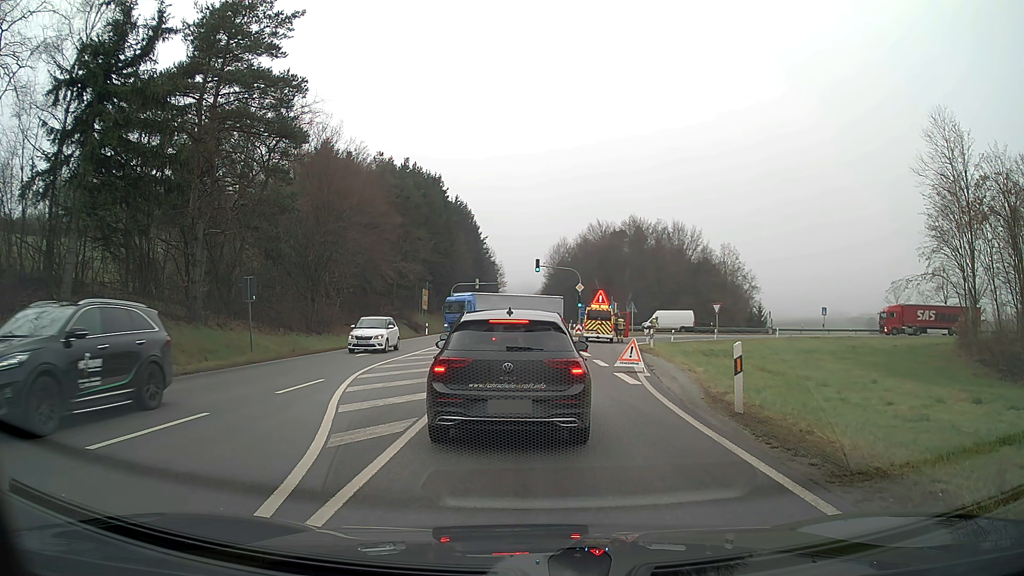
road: primary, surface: asphalt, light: Day
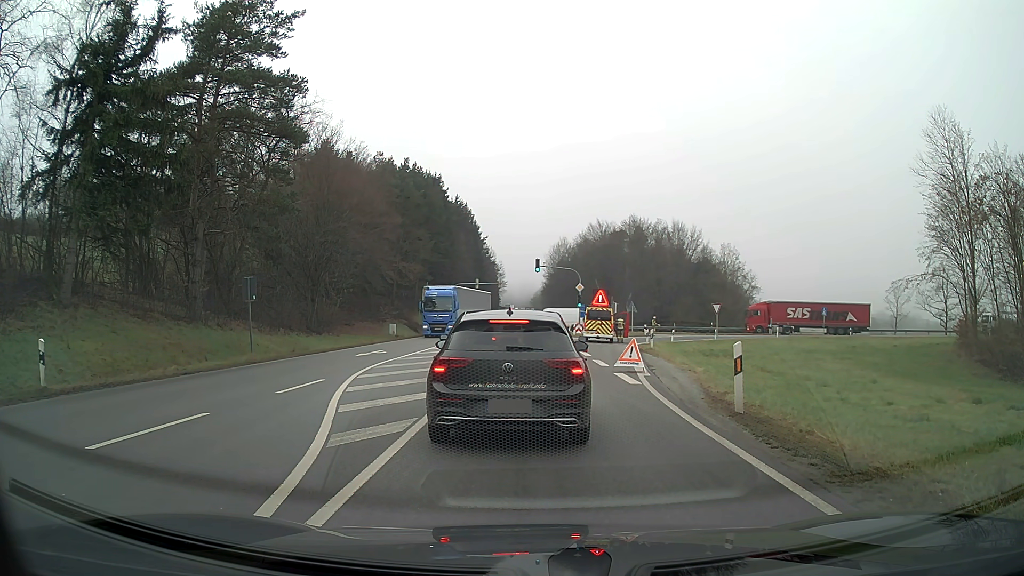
(0.0, 0.0) m; 0°
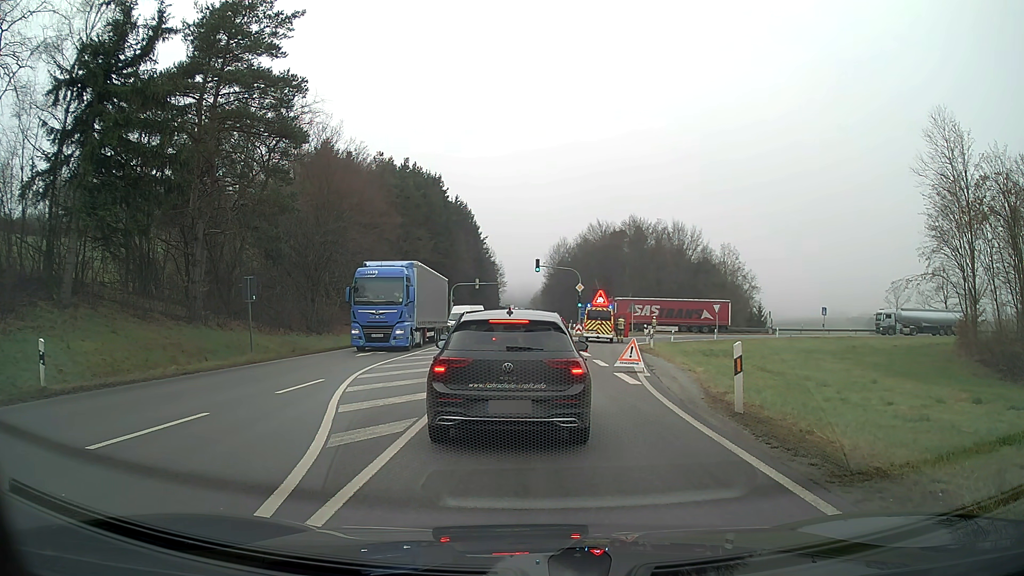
(0.0, 0.0) m; 0°
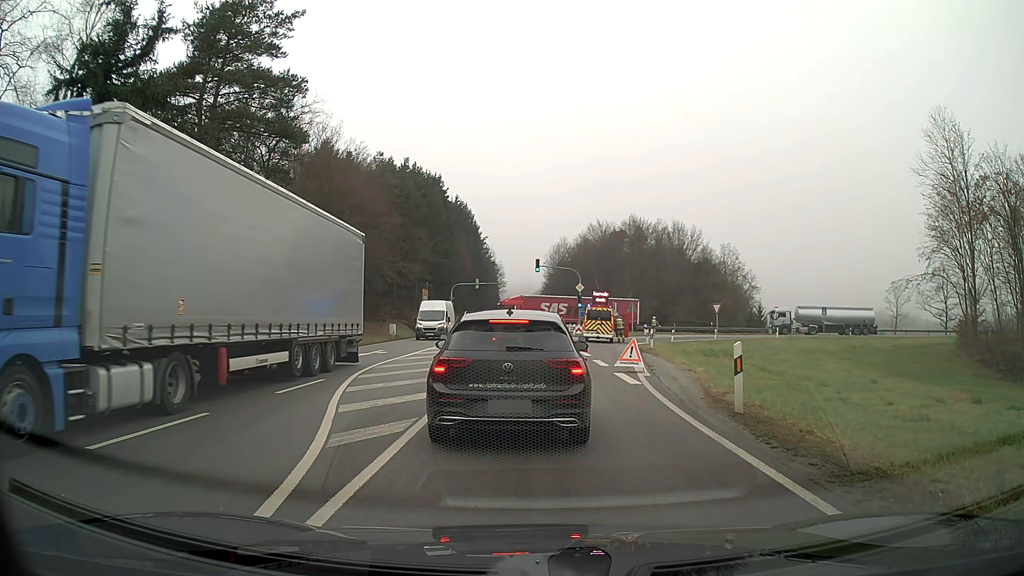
(0.0, 0.0) m; 0°
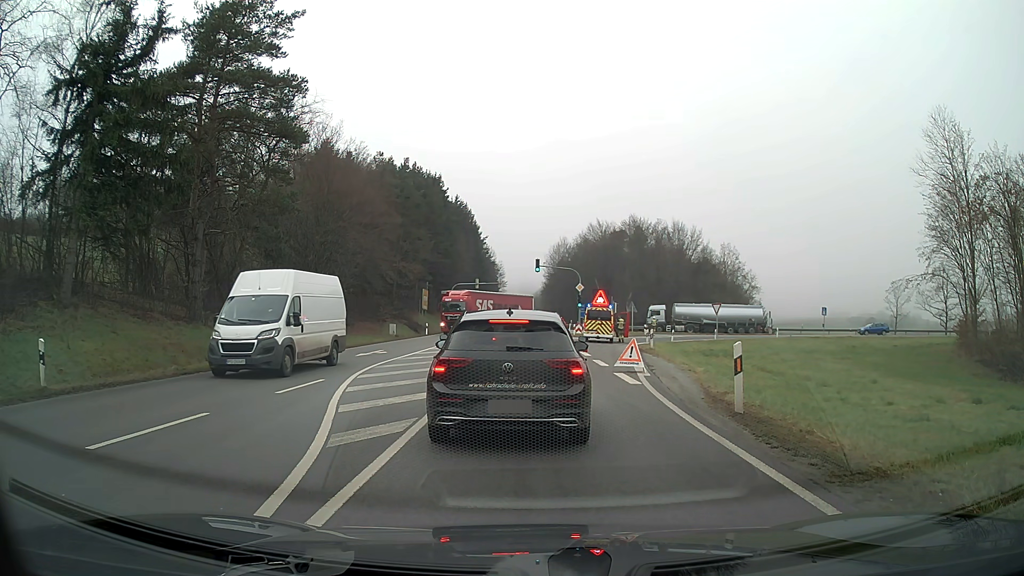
(0.0, 0.0) m; 0°
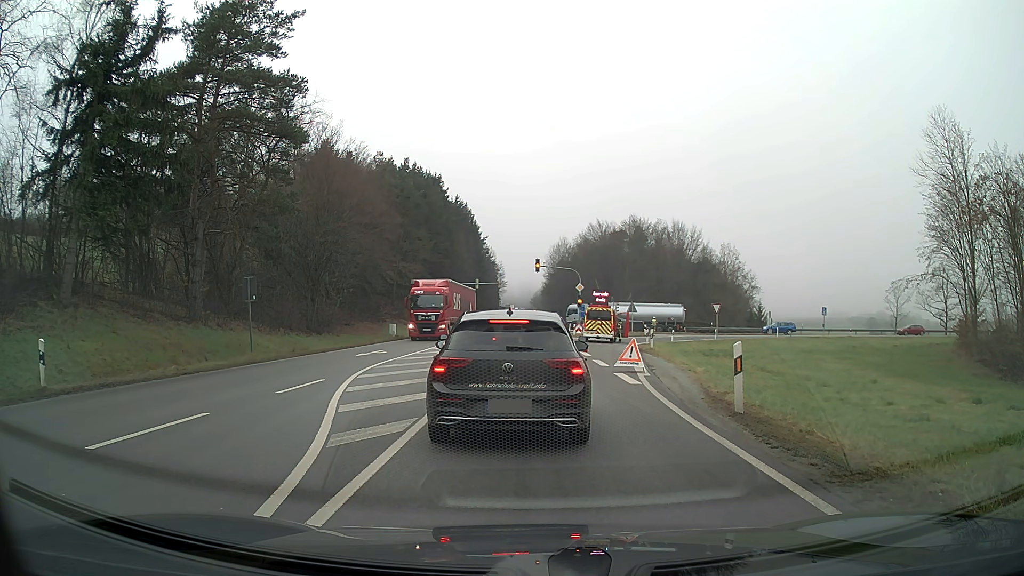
(0.0, 0.0) m; 0°
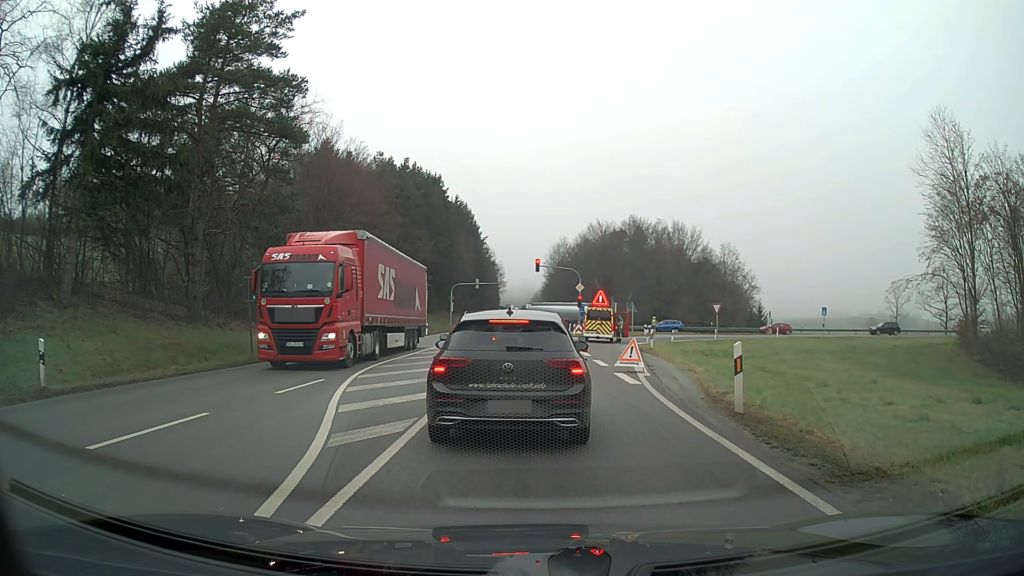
(0.0, 0.0) m; 0°
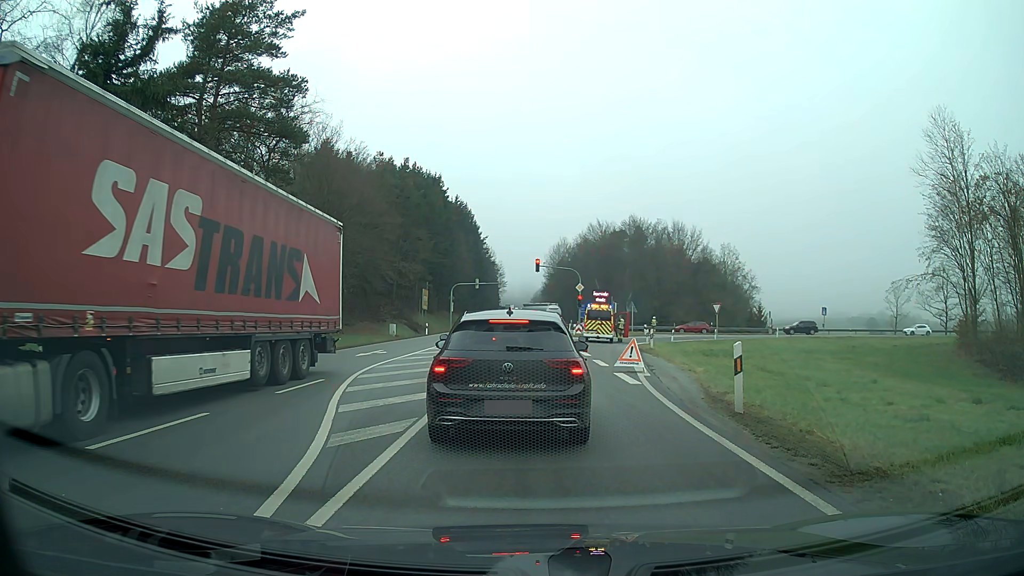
(0.0, 0.0) m; 0°
